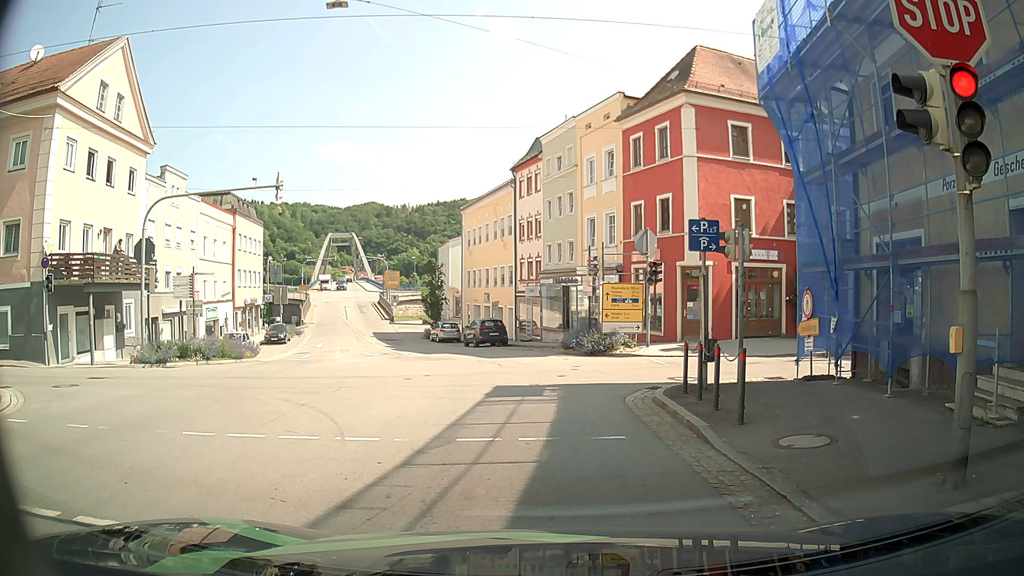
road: tertiary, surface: asphalt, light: Day
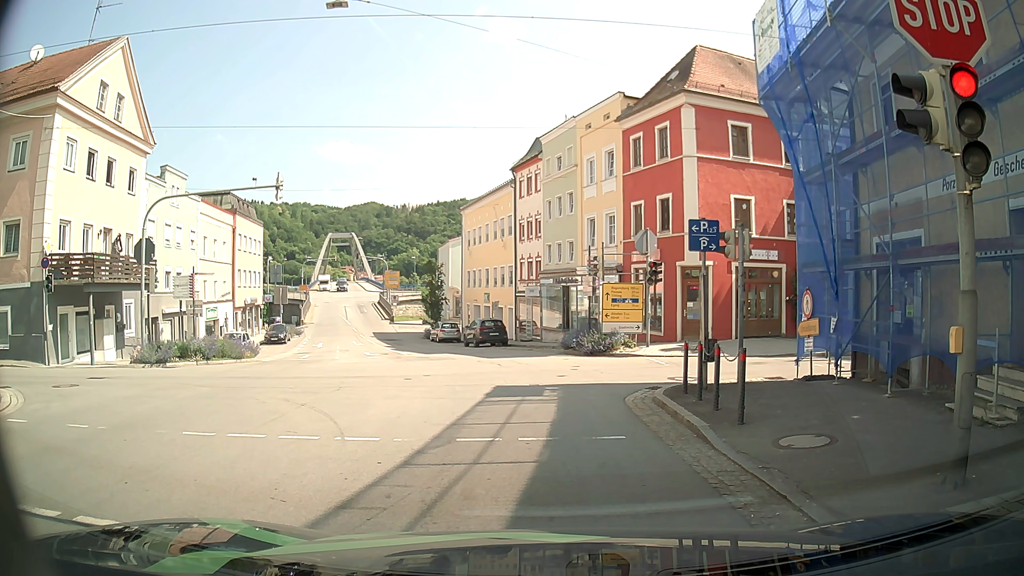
(0.0, 0.0) m; 0°
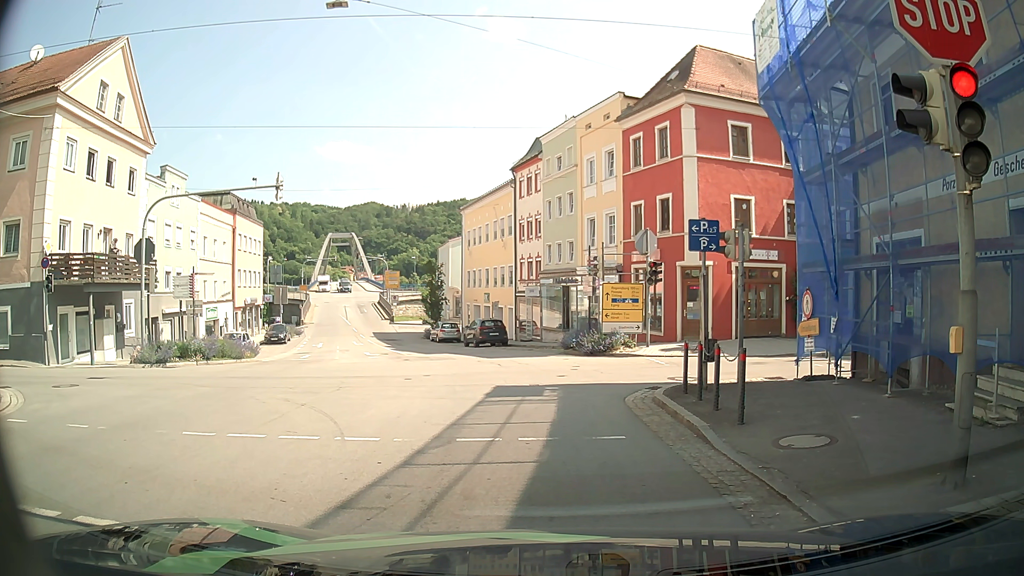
(0.0, 0.0) m; 0°
(+1, +10) (0, +20) (-2, +30) (-5, +39) (-7, +49) (-10, +59) (-13, +68) (-16, +78) (-18, +87) (-20, +97) m
